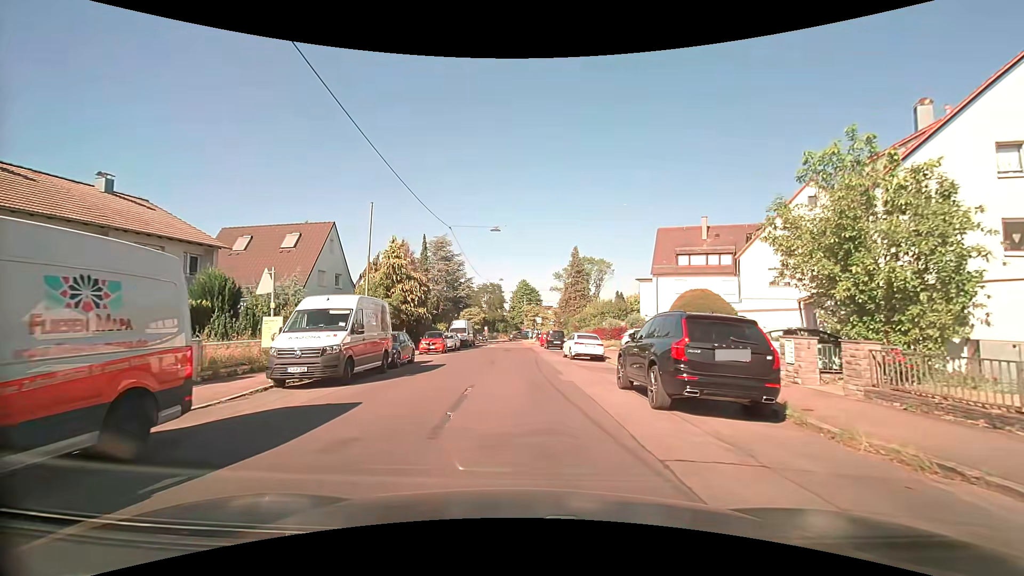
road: residential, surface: asphalt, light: Day
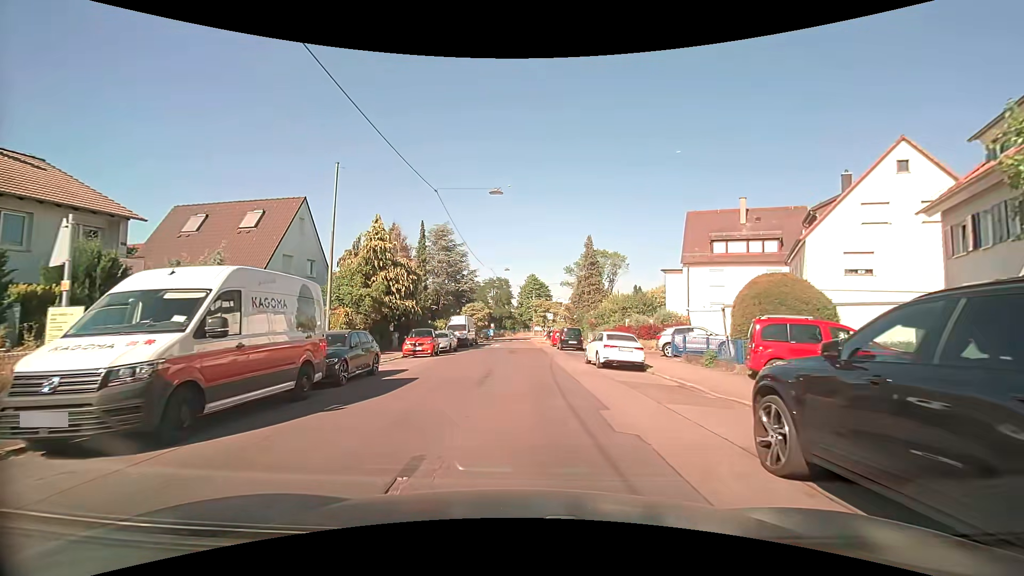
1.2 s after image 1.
(0.0, +6.9) m; -1°
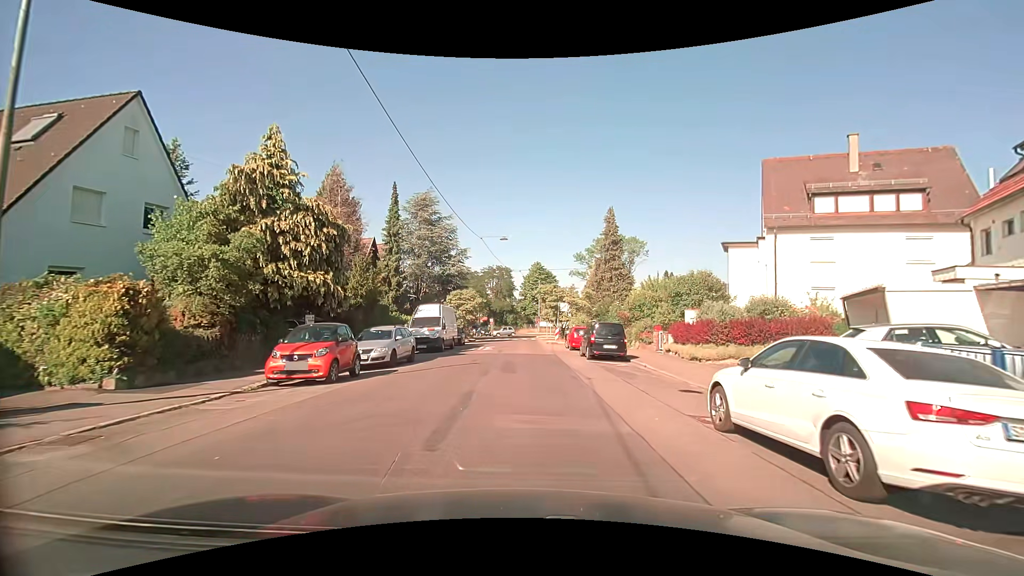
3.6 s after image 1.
(+0.1, +14.6) m; 0°
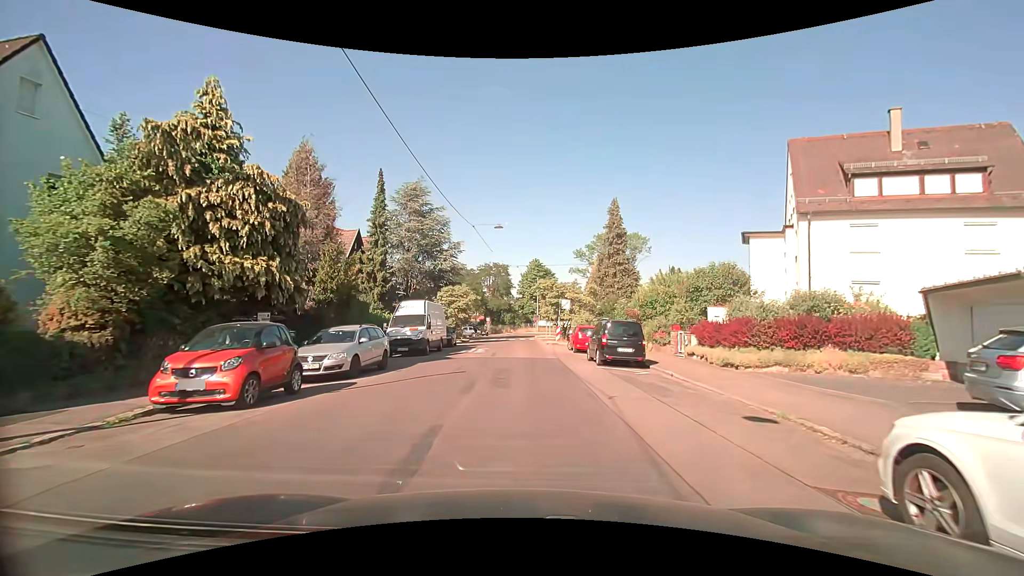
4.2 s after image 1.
(+0.1, +3.7) m; +1°
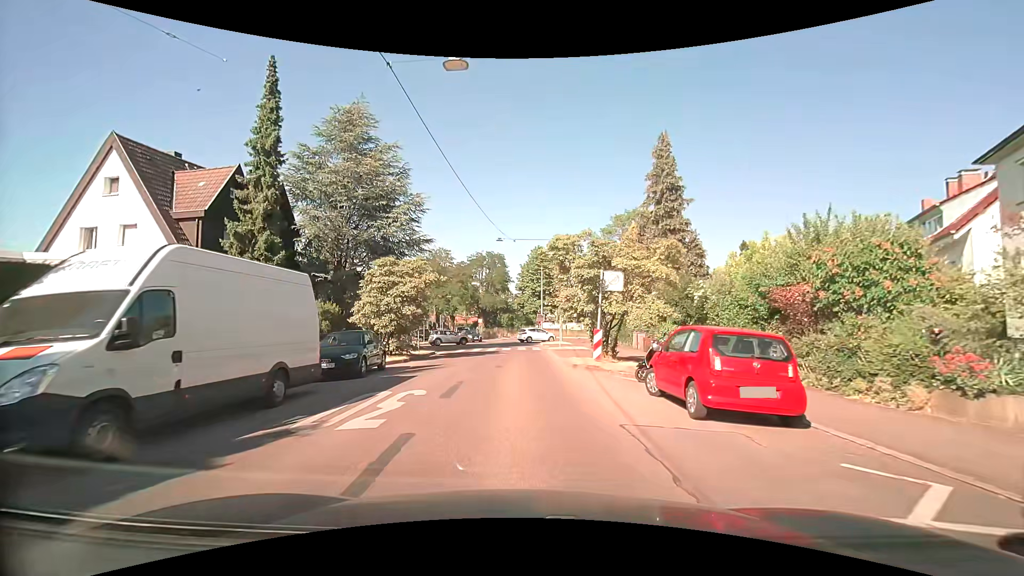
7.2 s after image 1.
(-0.2, +18.6) m; 0°
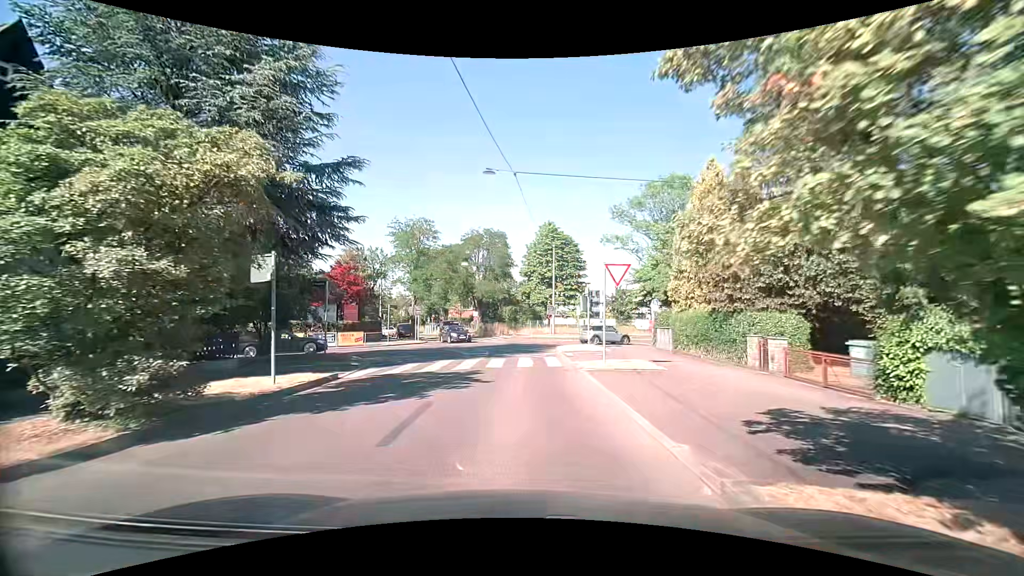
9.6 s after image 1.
(-0.1, +15.8) m; -1°
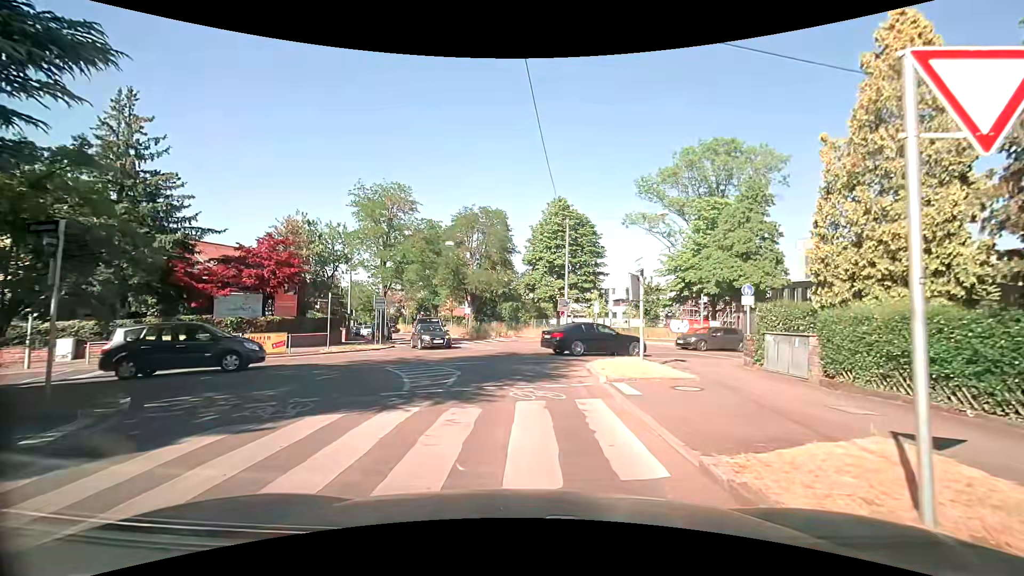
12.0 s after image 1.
(-0.1, +11.9) m; -1°
